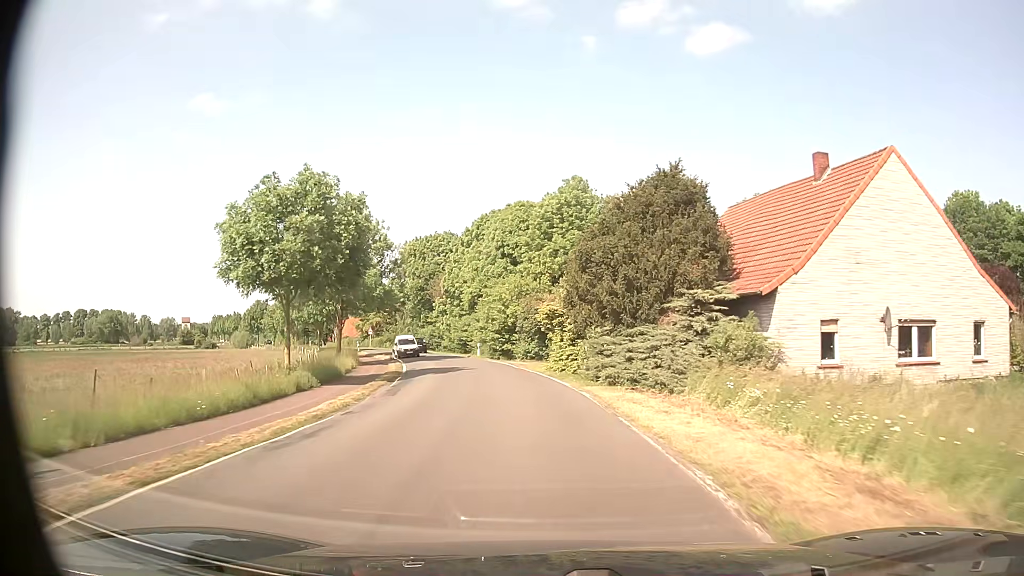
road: secondary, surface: asphalt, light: Day
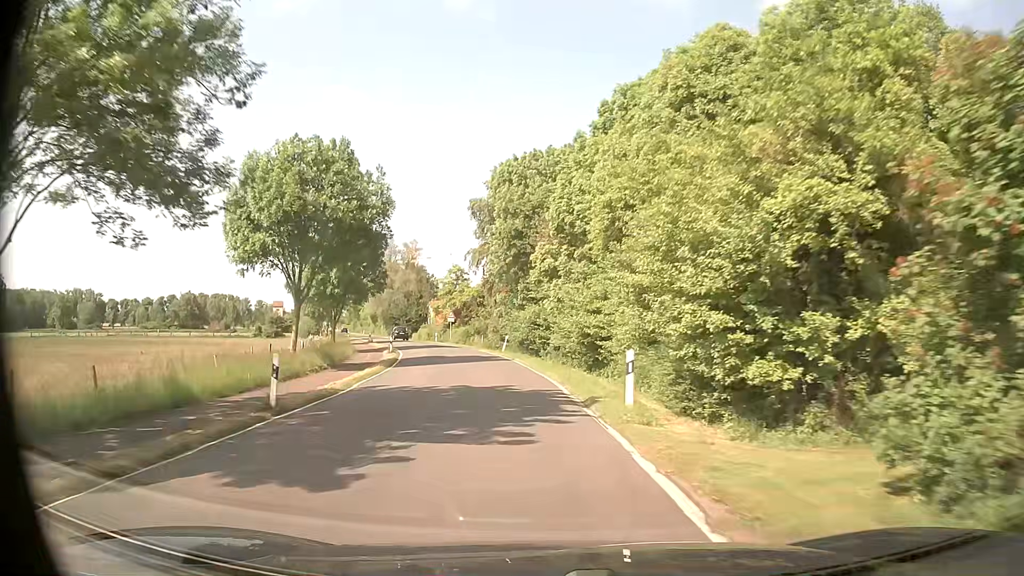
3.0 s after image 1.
(-3.5, +40.0) m; -12°
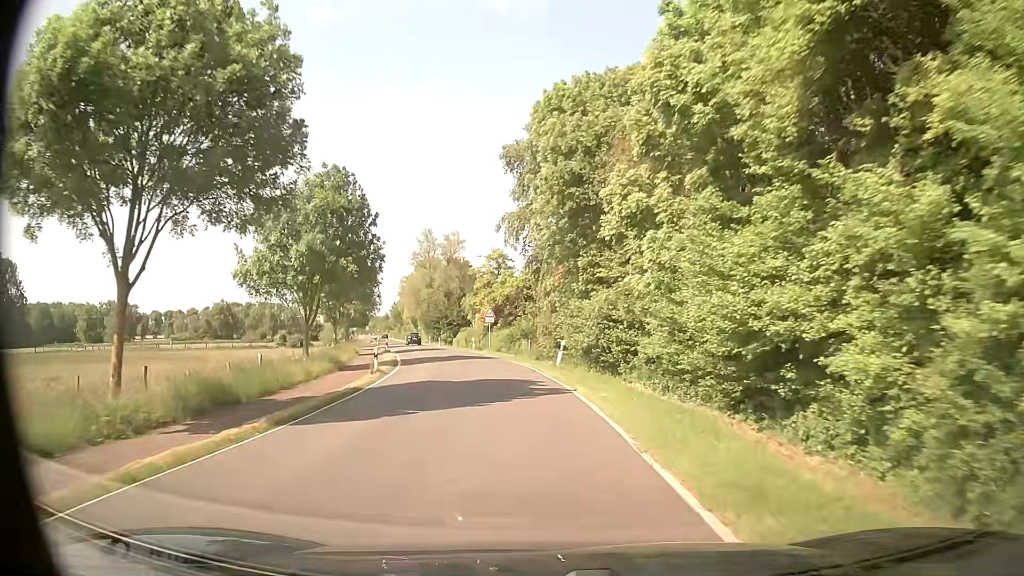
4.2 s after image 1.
(-0.6, +16.2) m; -5°
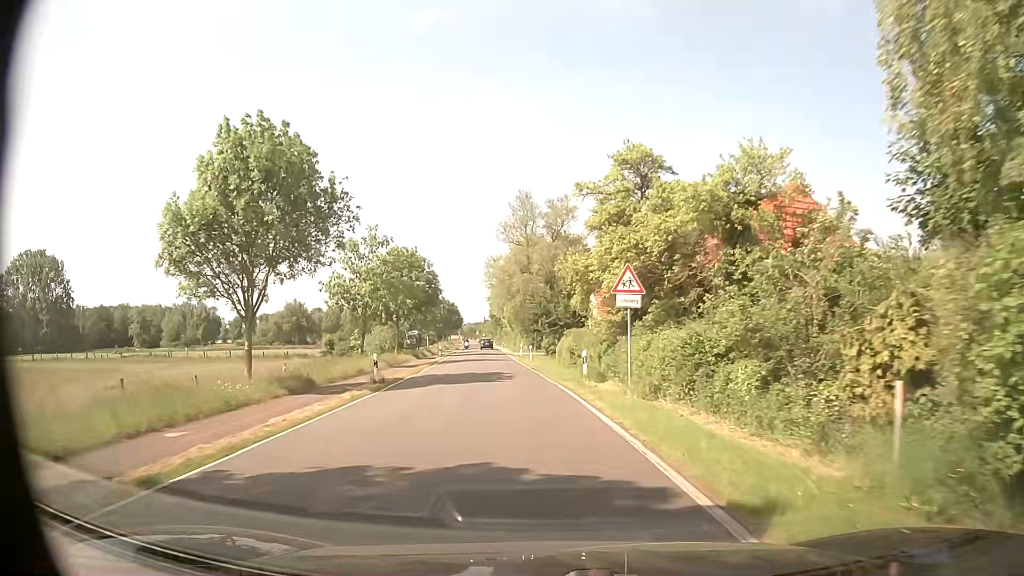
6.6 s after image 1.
(-2.9, +31.9) m; -10°
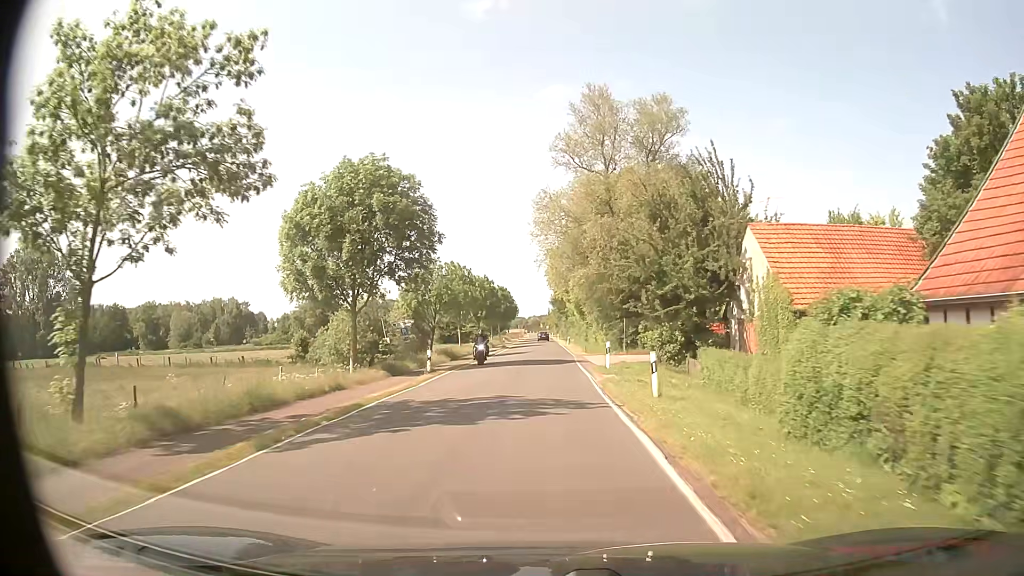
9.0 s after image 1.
(-1.9, +31.7) m; -6°
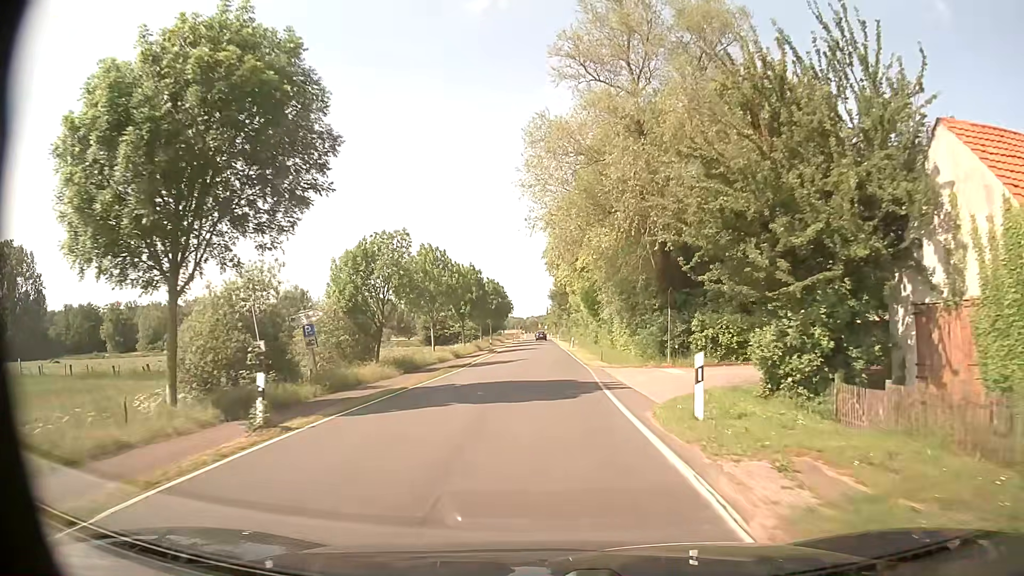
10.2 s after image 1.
(-0.1, +15.9) m; 0°
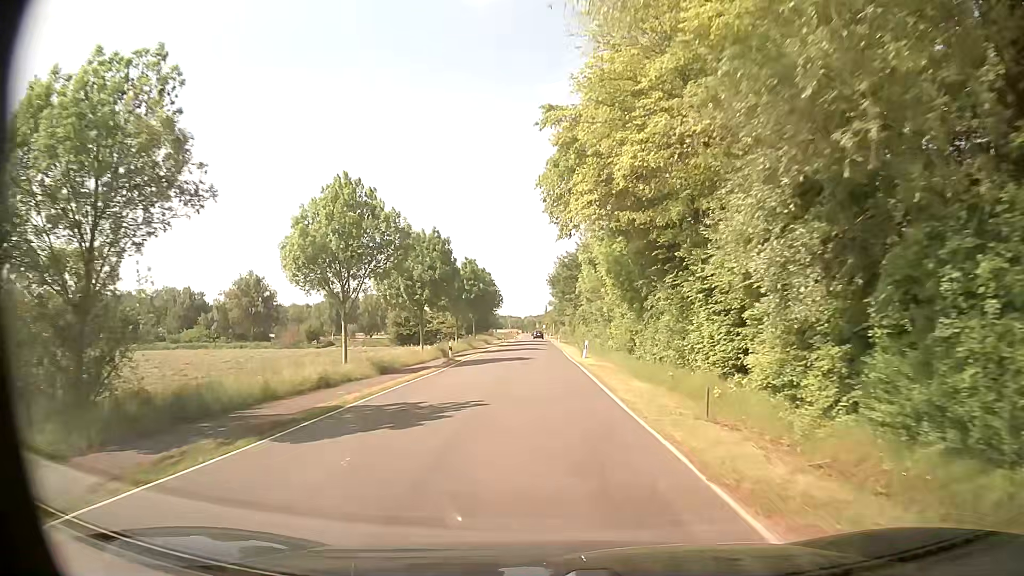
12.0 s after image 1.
(0.0, +23.9) m; 0°
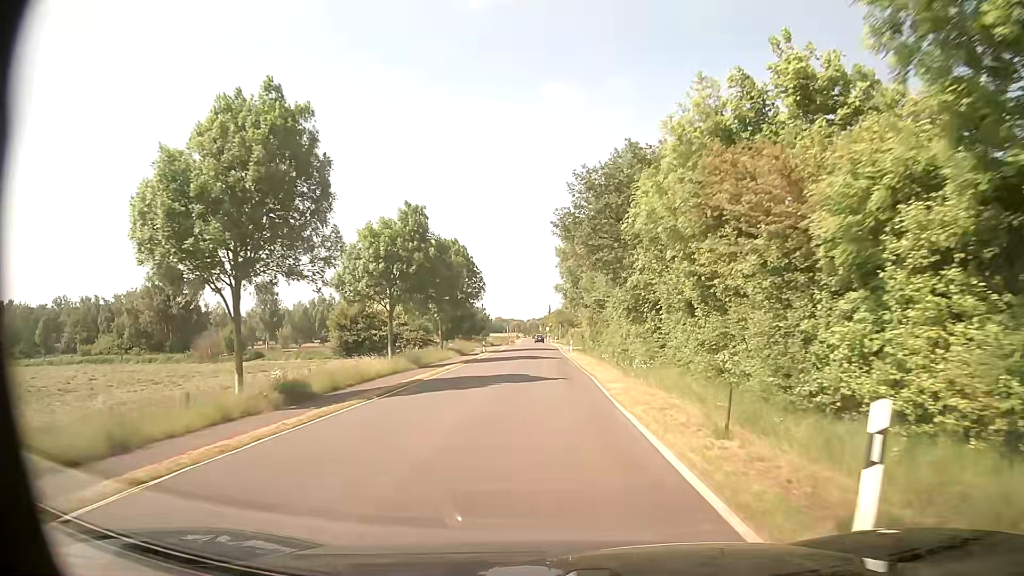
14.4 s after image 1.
(-0.2, +31.8) m; -1°
(0, +10) (0, +20) (0, +30) (0, +40) (0, +50) (0, +60) (0, +70) (-1, +80) (-1, +90) (-1, +100) m
